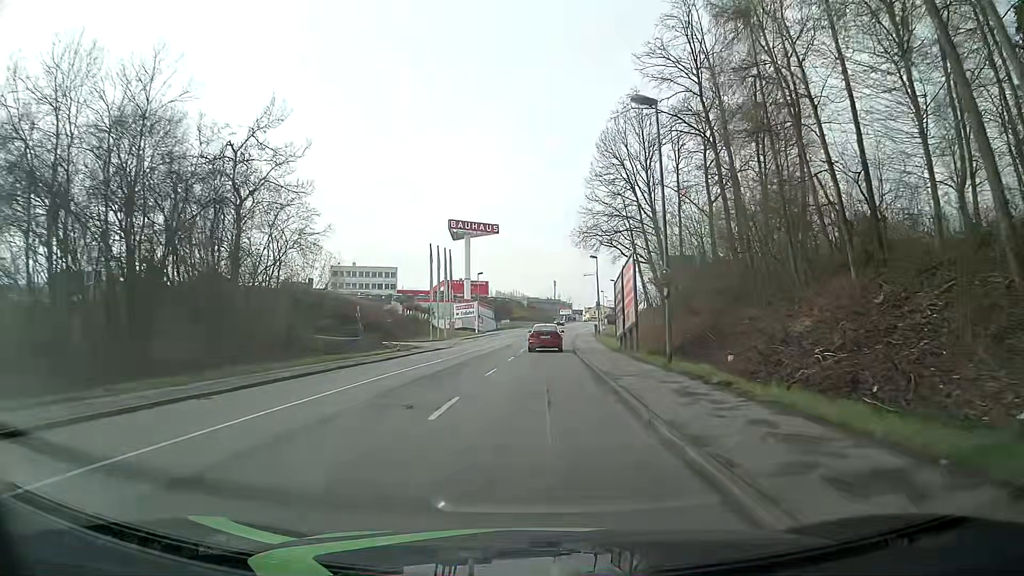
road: tertiary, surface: asphalt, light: Day
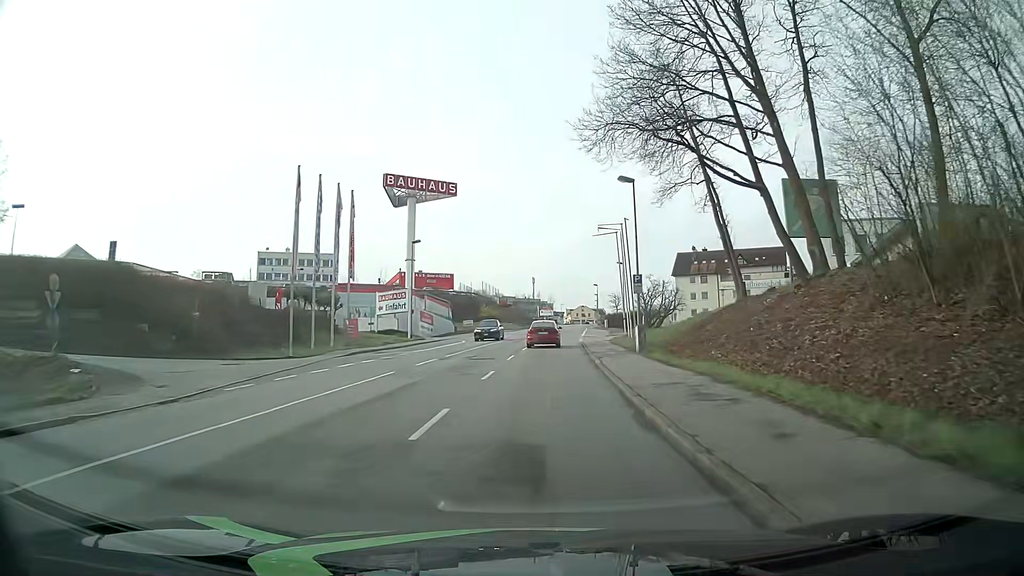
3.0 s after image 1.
(+0.9, +38.1) m; +3°
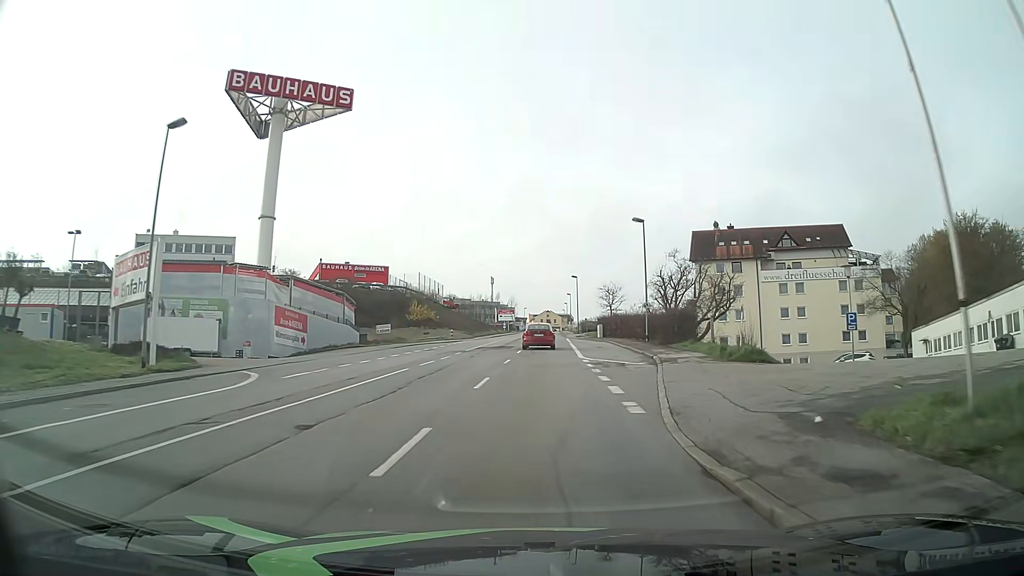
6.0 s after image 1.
(+0.8, +37.9) m; +3°
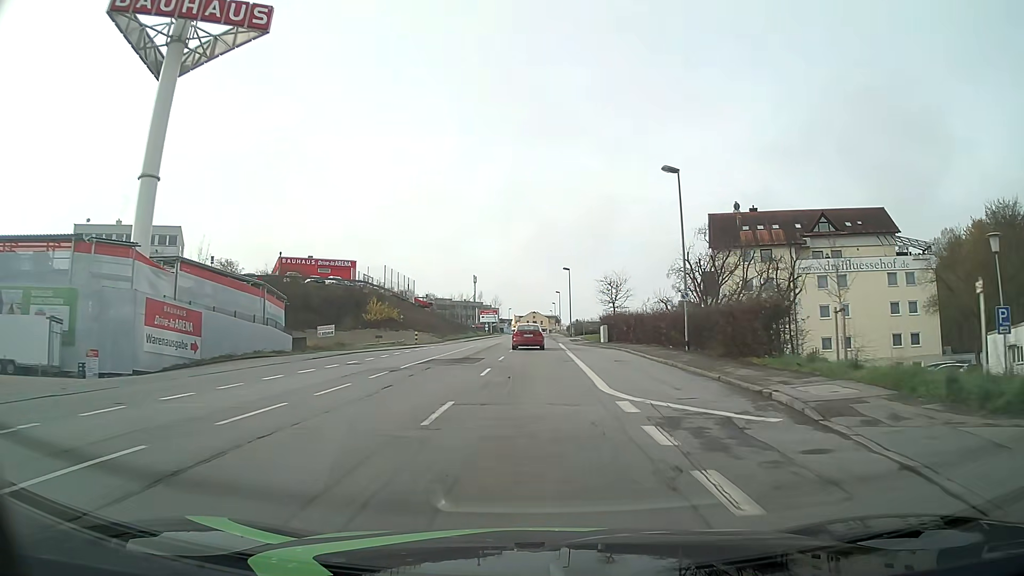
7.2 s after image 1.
(+0.2, +15.2) m; +1°
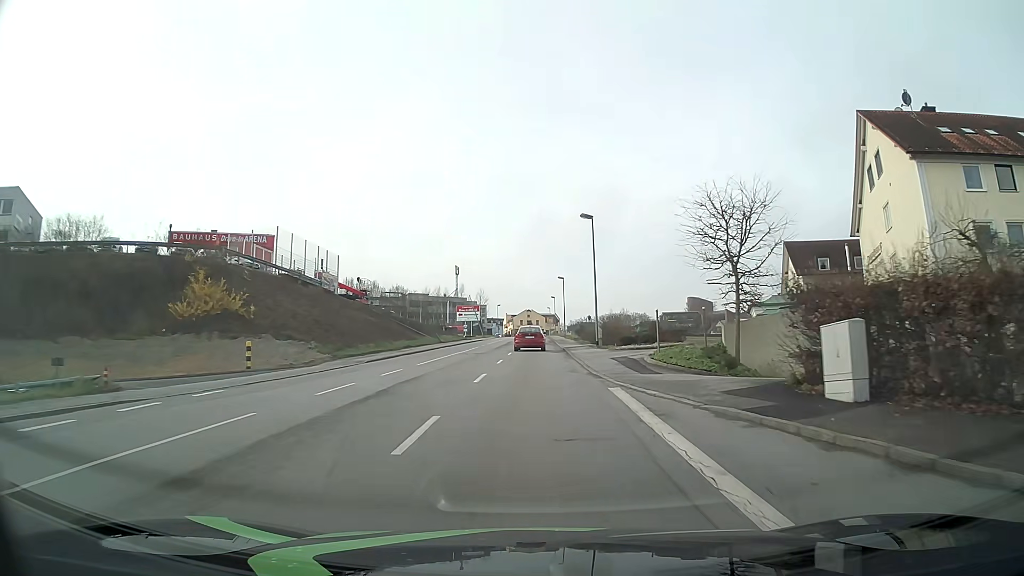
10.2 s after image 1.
(+0.3, +38.0) m; +1°
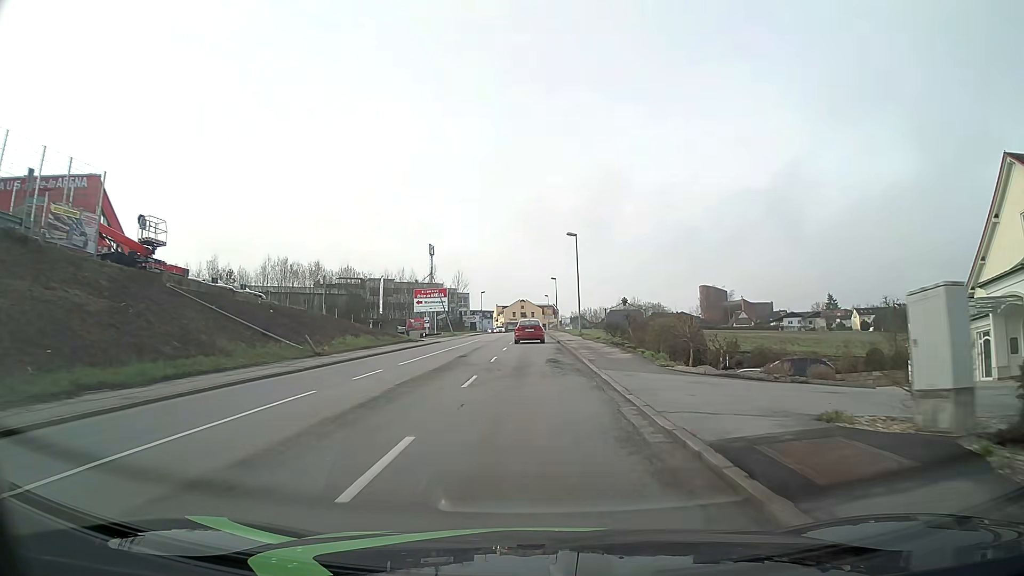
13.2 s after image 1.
(+0.1, +38.2) m; 0°
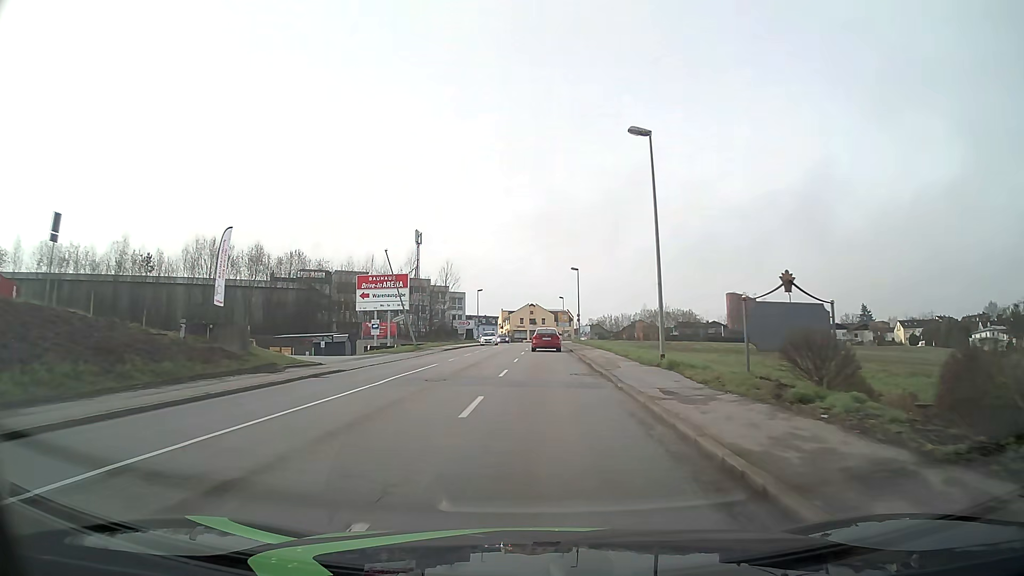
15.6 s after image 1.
(-0.3, +30.6) m; -1°
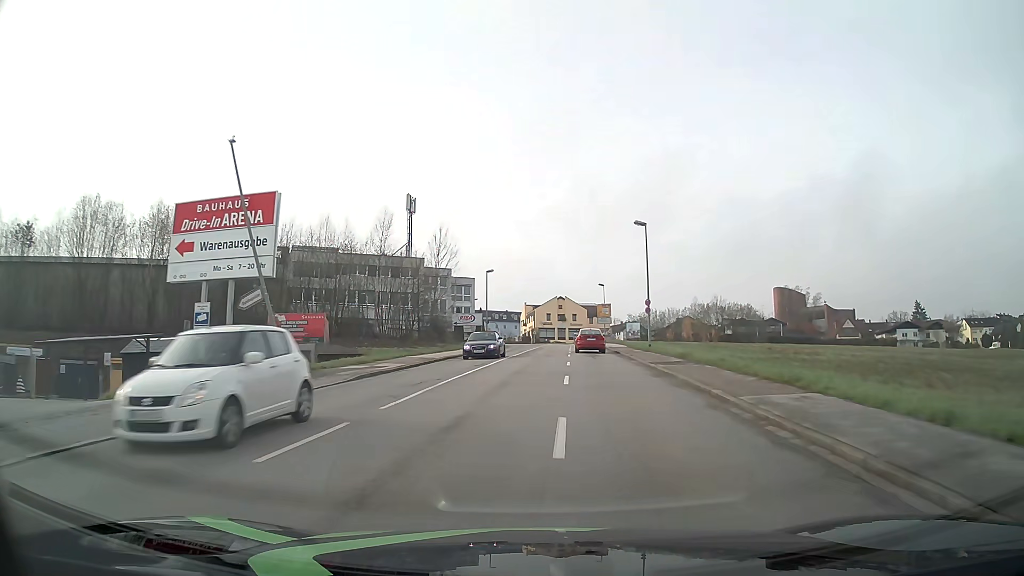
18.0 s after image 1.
(-0.6, +30.6) m; -2°
(0, +10) (0, +20) (0, +30) (+1, +40) (+1, +50) (+2, +60) (+2, +70) (+3, +80) (+3, +90) (+2, +100) m
